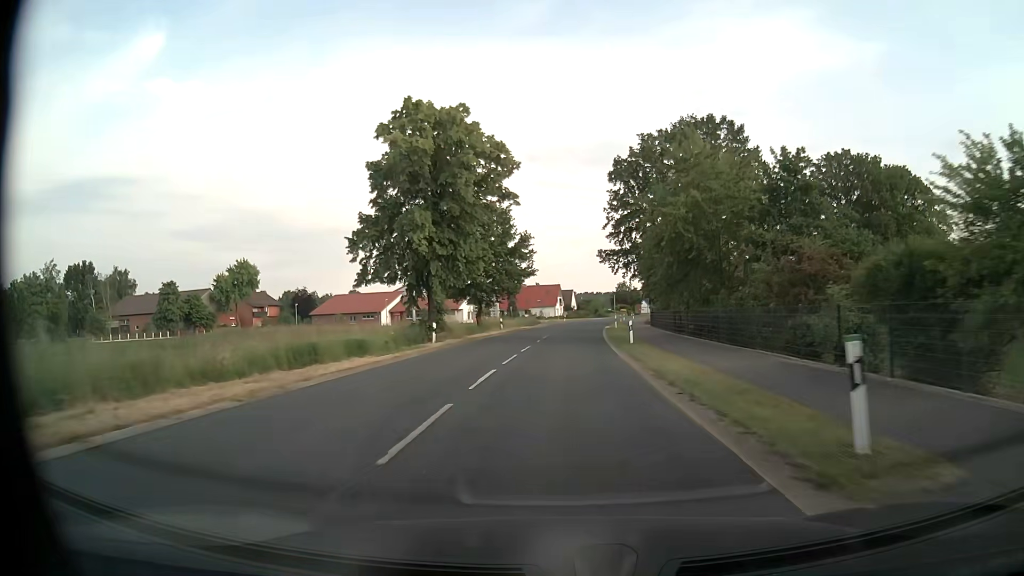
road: secondary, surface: asphalt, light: Day
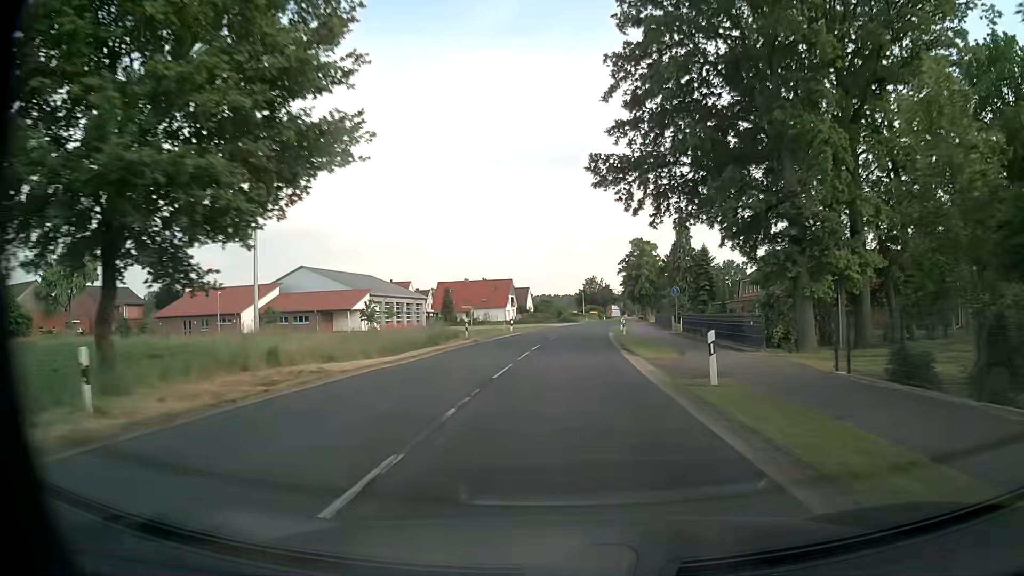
(+1.3, +45.5) m; +4°
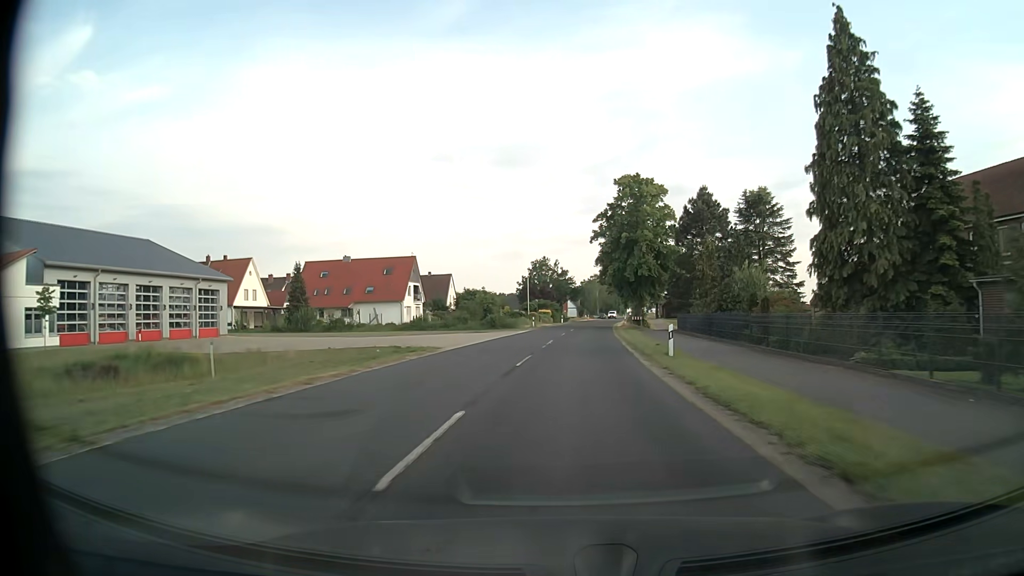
(+2.4, +57.2) m; +4°
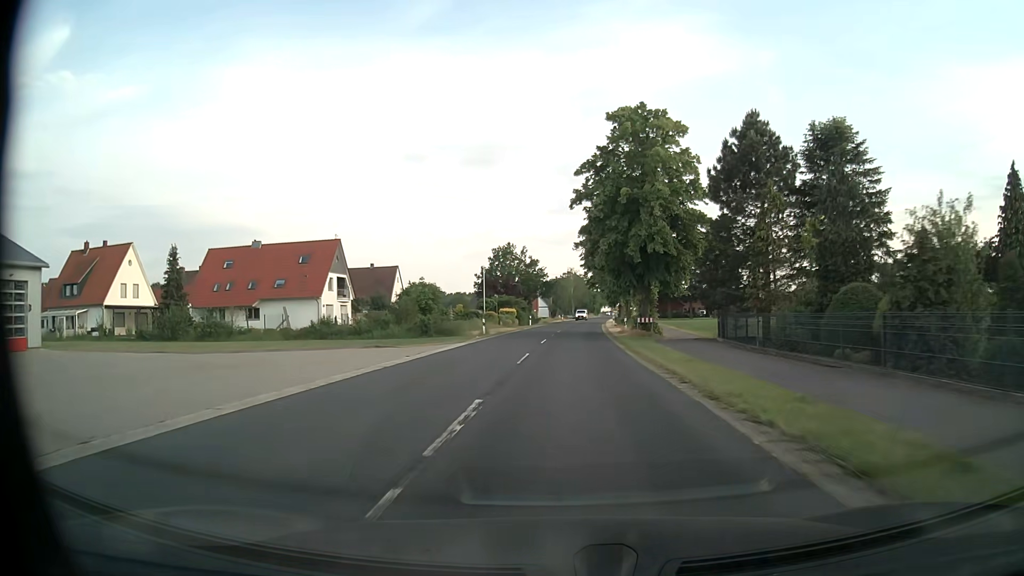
(+0.5, +22.9) m; +3°
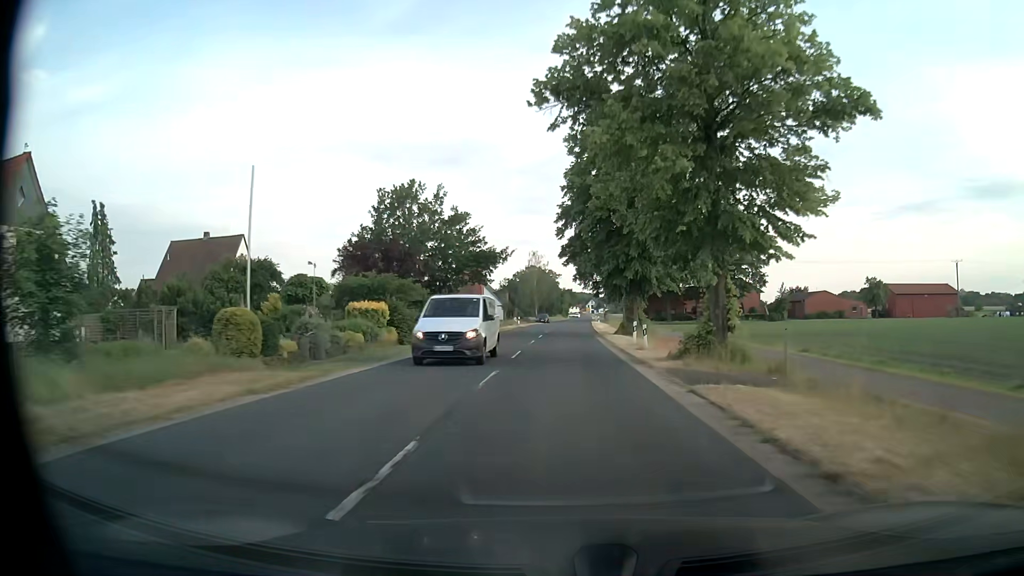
(+1.3, +45.8) m; +3°
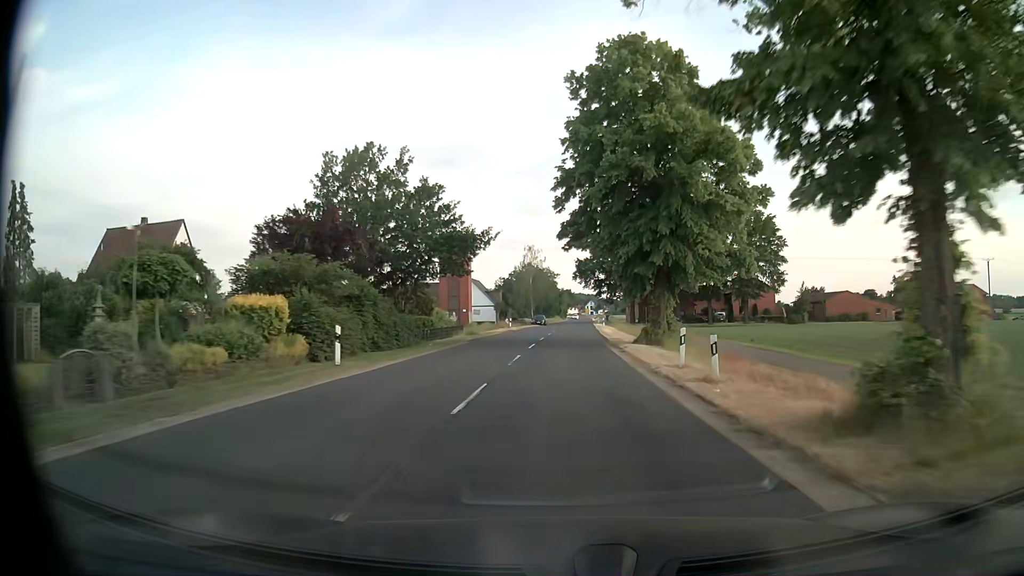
(0.0, +11.5) m; 0°
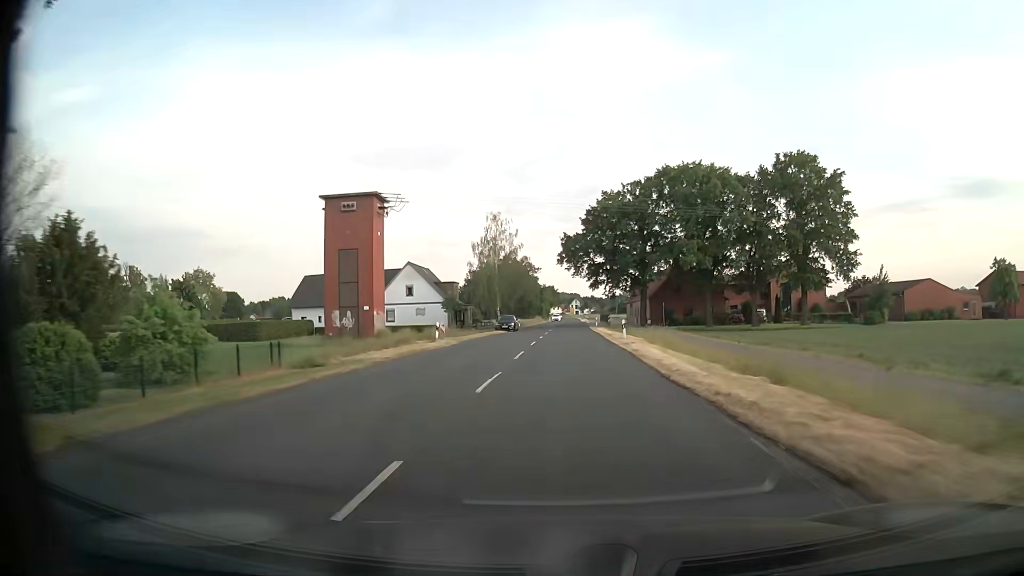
(+0.4, +34.3) m; +1°
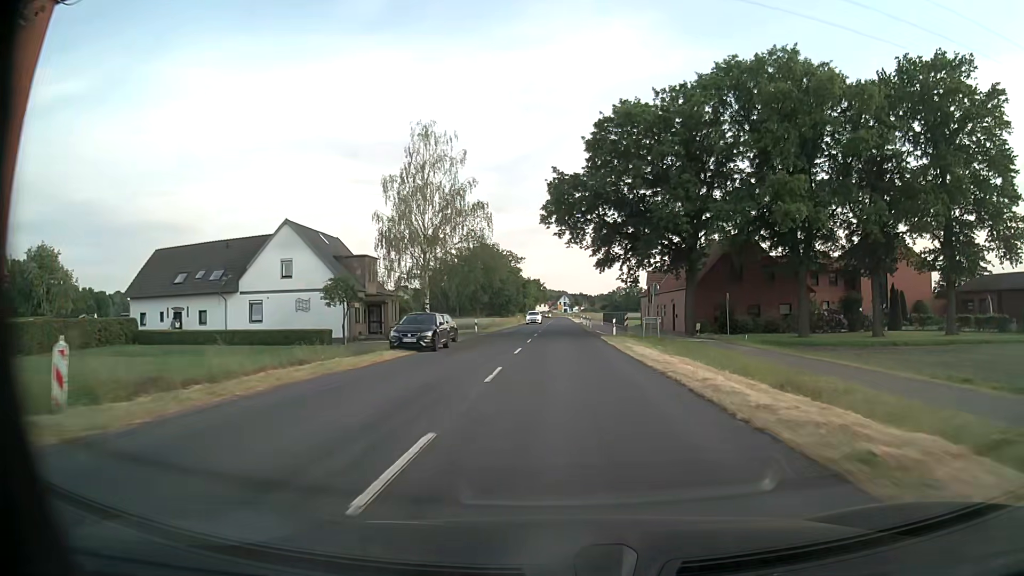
(+0.7, +34.3) m; +2°
(0, +10) (0, +20) (0, +30) (0, +40) (0, +50) (+1, +60) (+1, +70) (+1, +80) (+1, +90) (+1, +100) m
